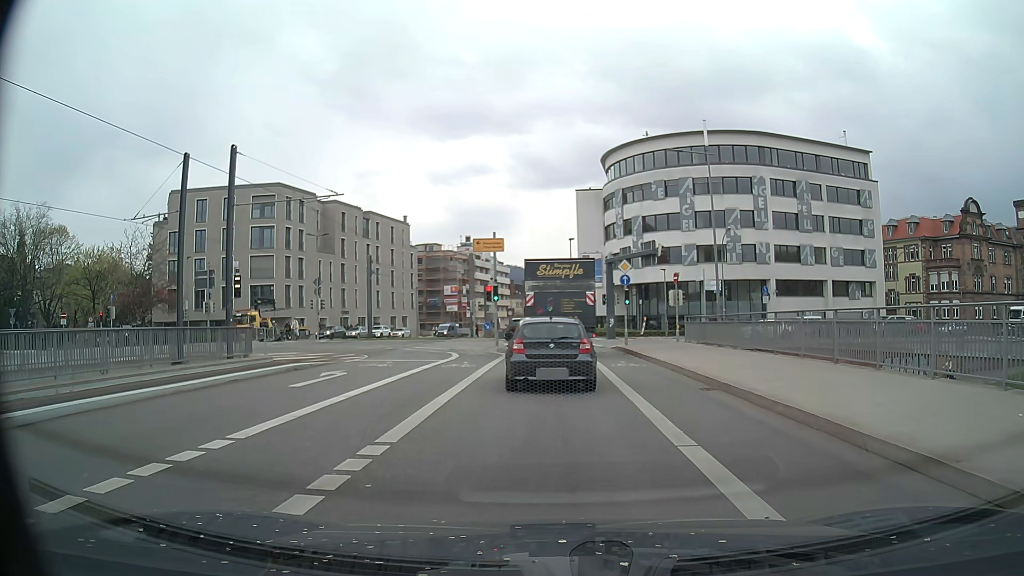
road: secondary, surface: asphalt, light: Day
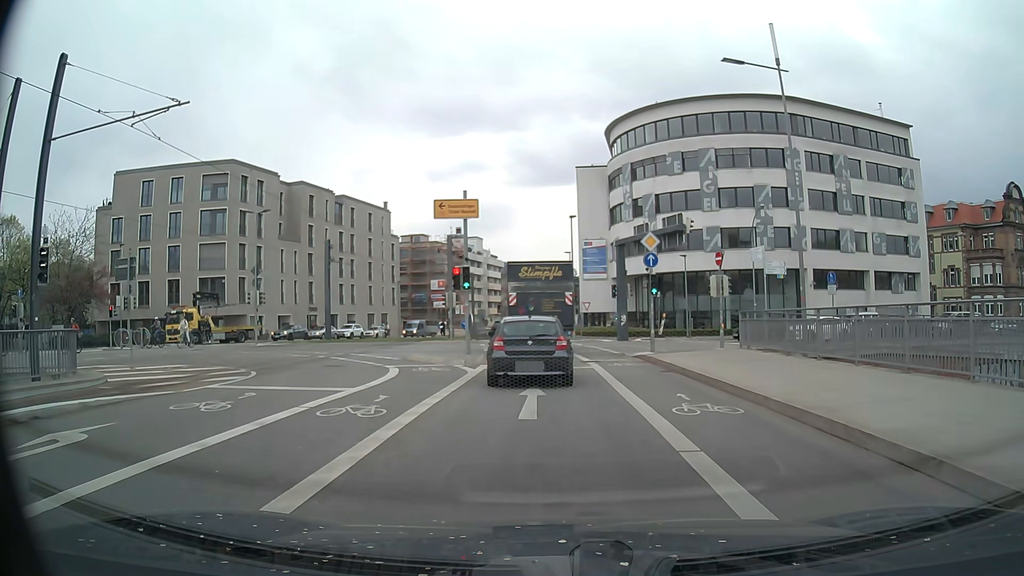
(0.0, +10.9) m; 0°
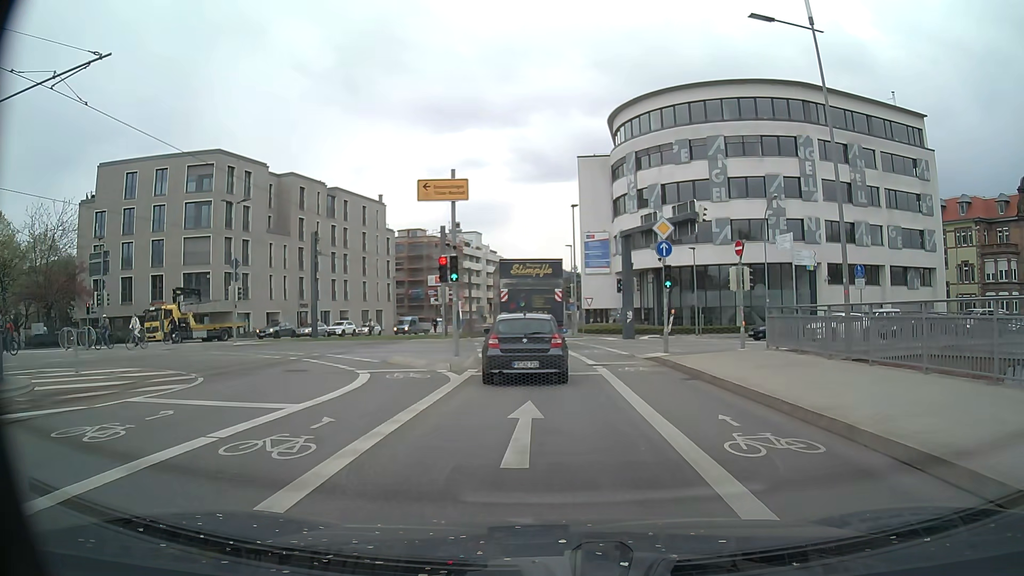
(0.0, +3.0) m; 0°
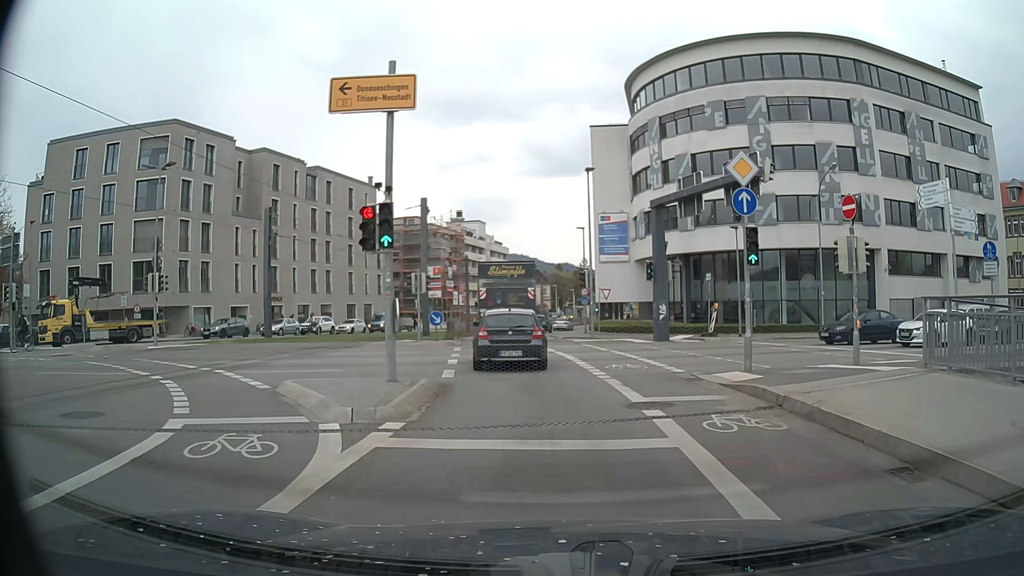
(-0.1, +9.2) m; -1°
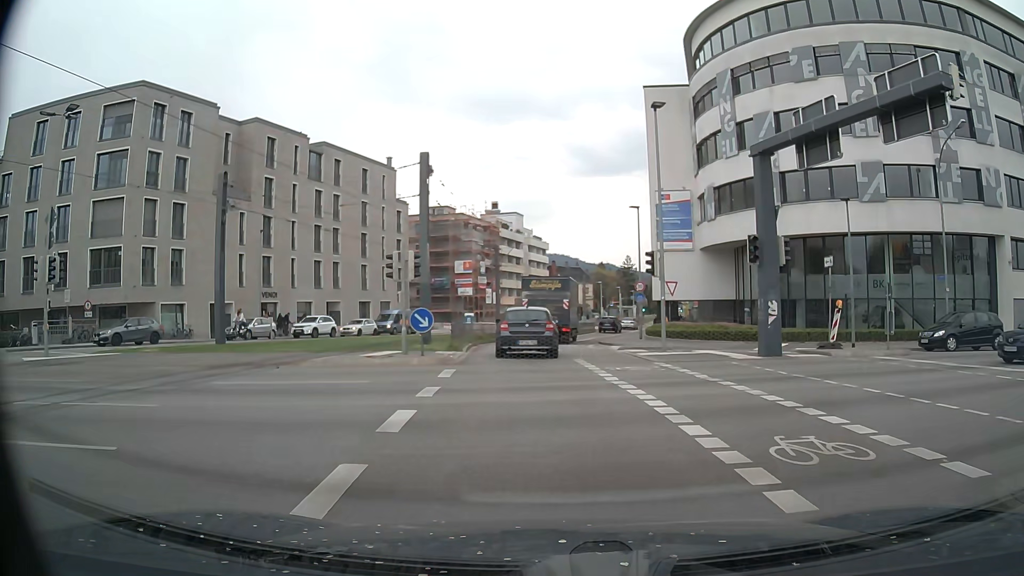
(-0.3, +10.3) m; -3°
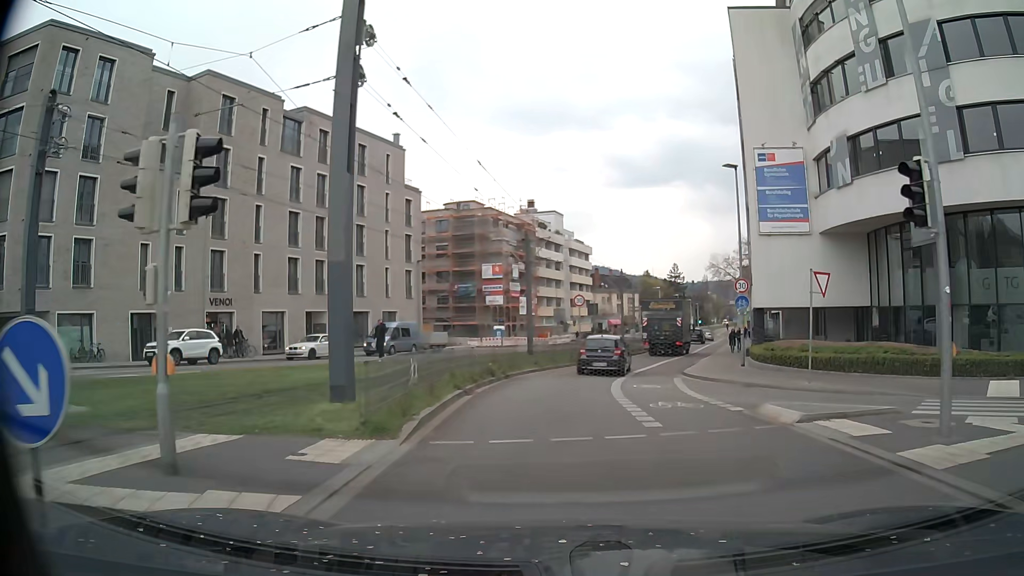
(-0.6, +14.4) m; -4°
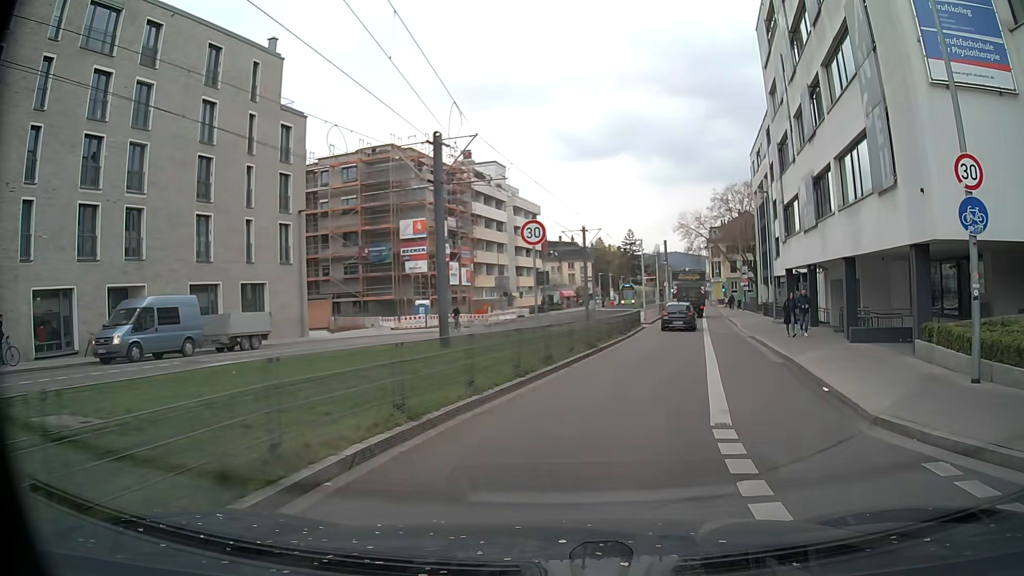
(+0.4, +18.0) m; +5°
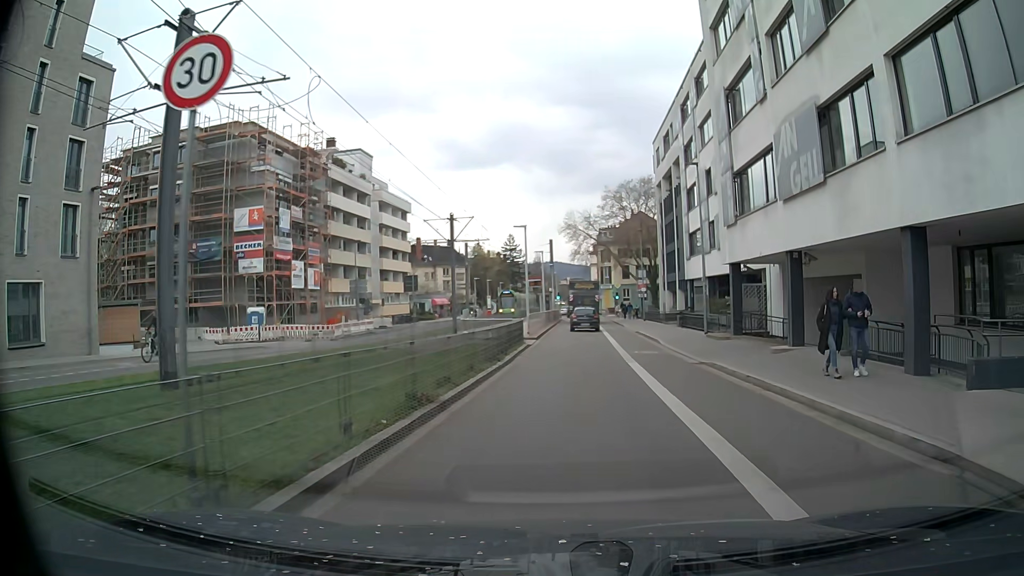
(+0.9, +11.0) m; +10°
(0, +10) (+1, +20) (+1, +30) (+2, +40) (+2, +50) (+3, +60) (+3, +70) (+3, +80) (+3, +90) (+2, +100) m
